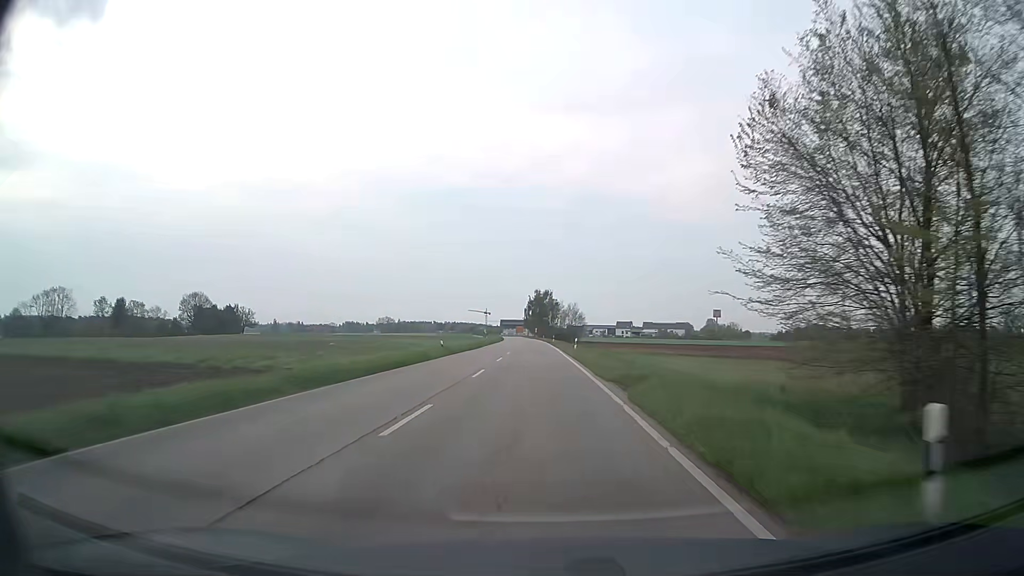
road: secondary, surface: asphalt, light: Day
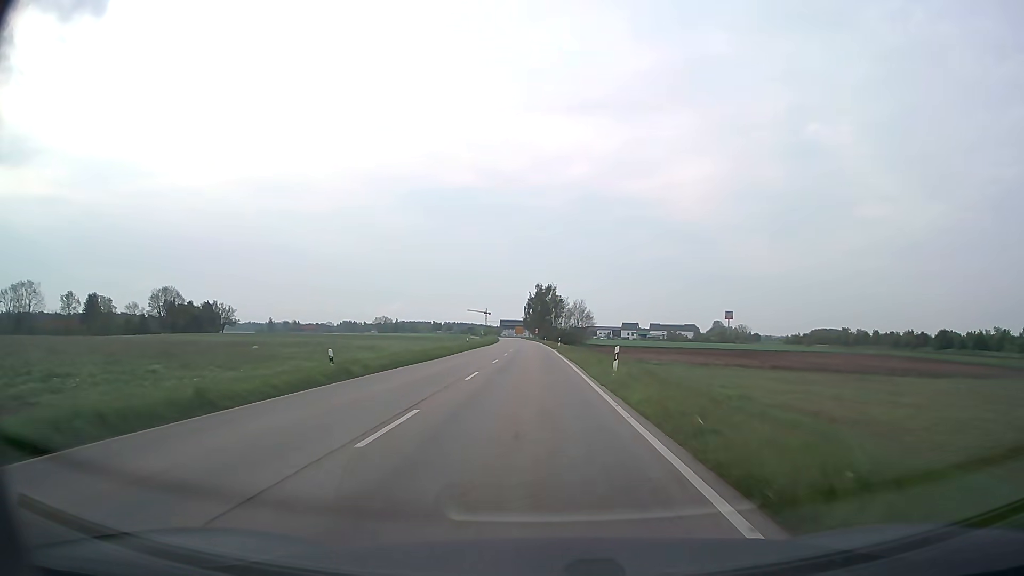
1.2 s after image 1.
(0.0, +24.8) m; 0°
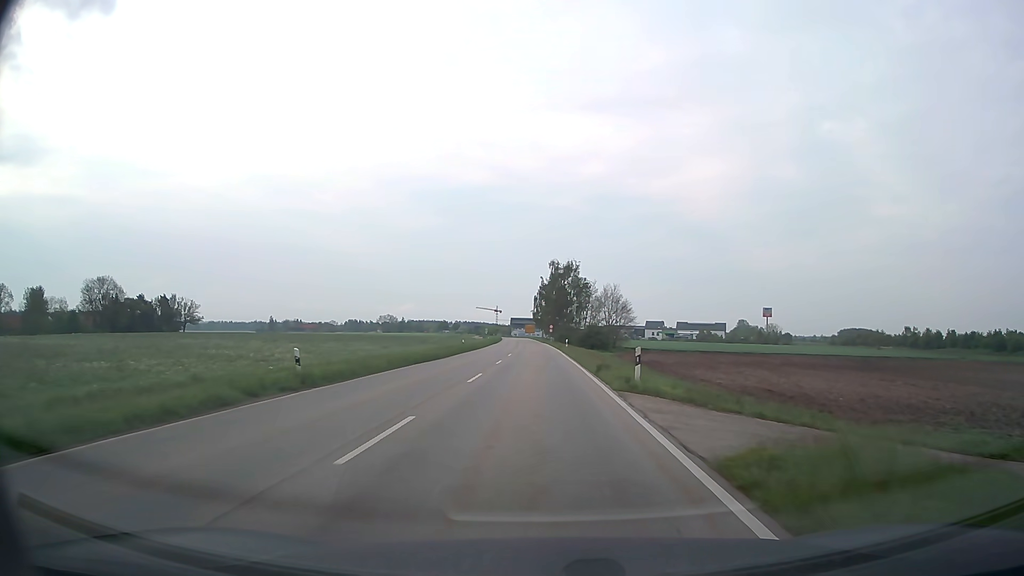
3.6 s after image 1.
(-0.5, +49.3) m; -1°
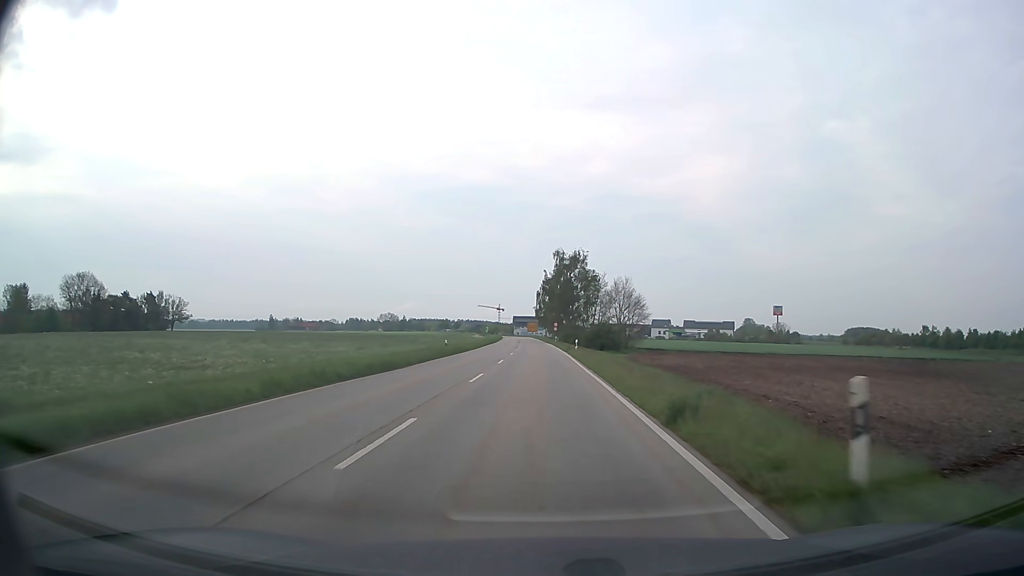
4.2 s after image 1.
(0.0, +12.2) m; 0°
(0, +10) (0, +20) (0, +30) (0, +40) (0, +50) (0, +60) (-1, +70) (-1, +80) (-1, +90) (-2, +100) m
